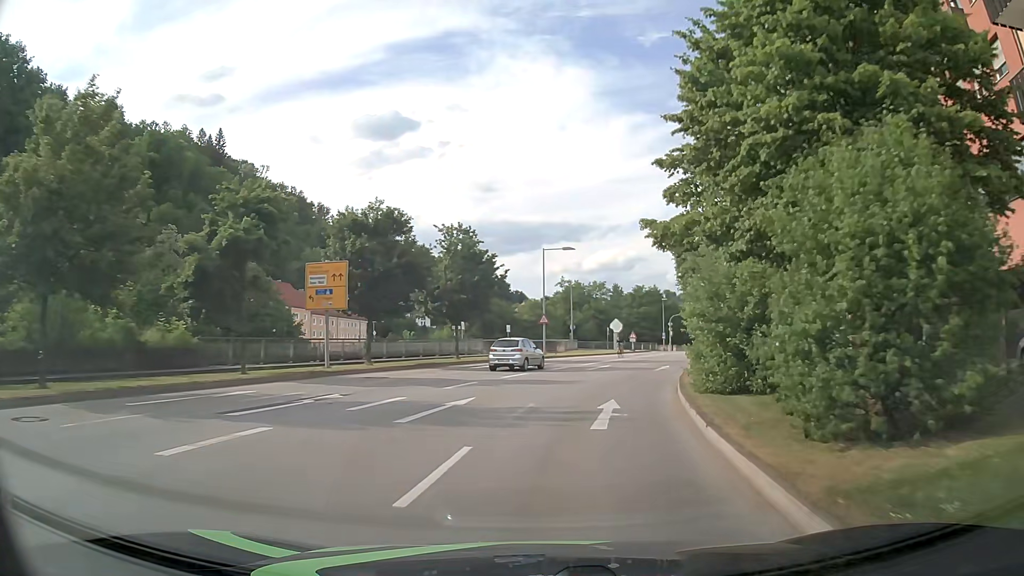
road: primary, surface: asphalt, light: Day
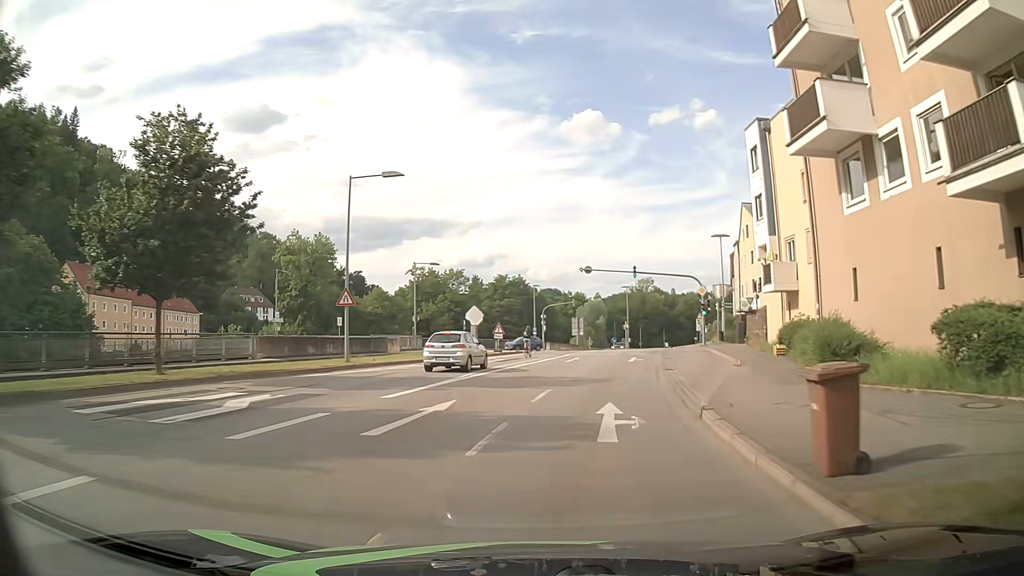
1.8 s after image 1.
(+2.4, +21.5) m; +11°
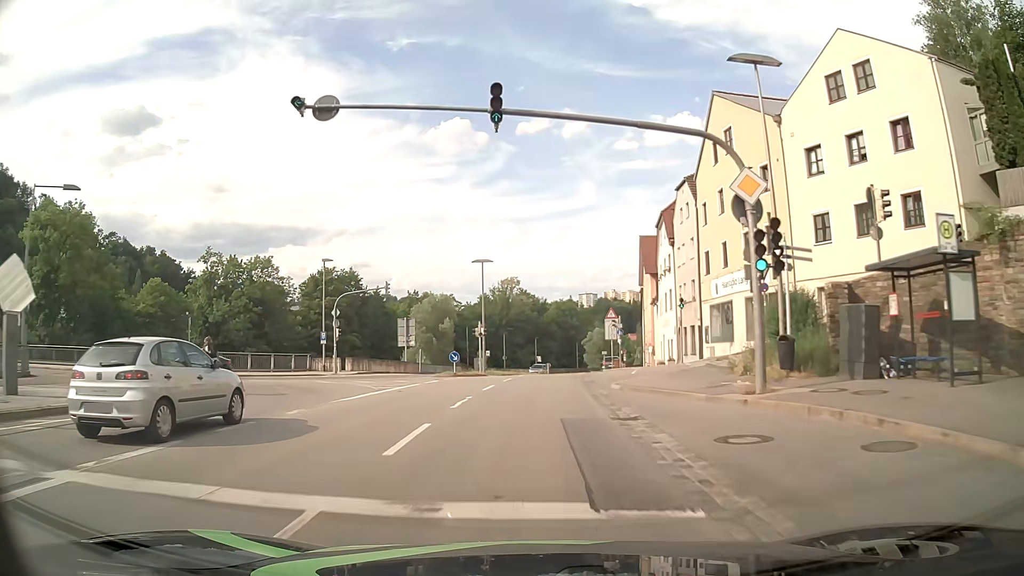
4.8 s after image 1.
(+5.7, +36.8) m; +13°
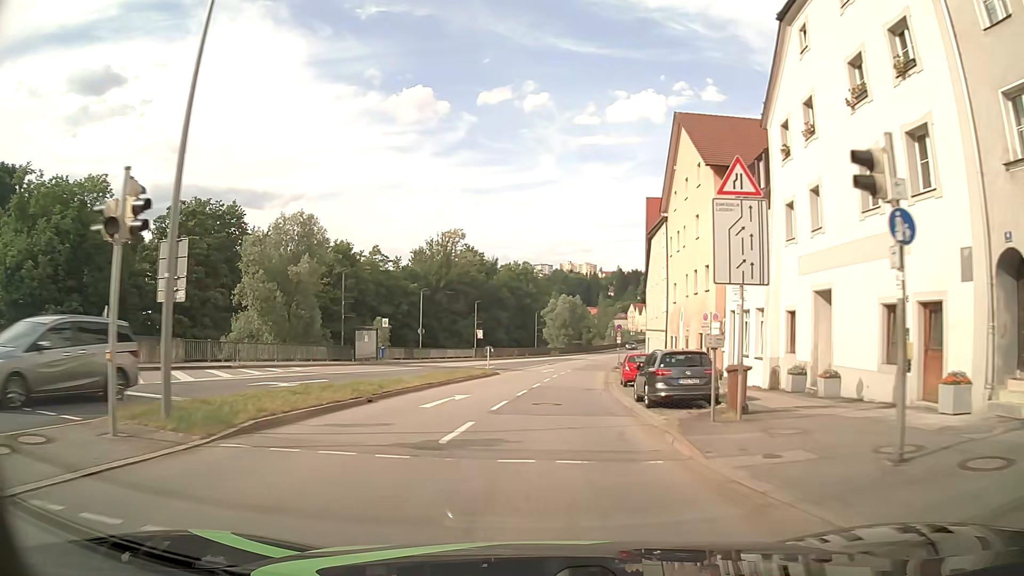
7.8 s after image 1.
(+1.0, +38.0) m; +4°
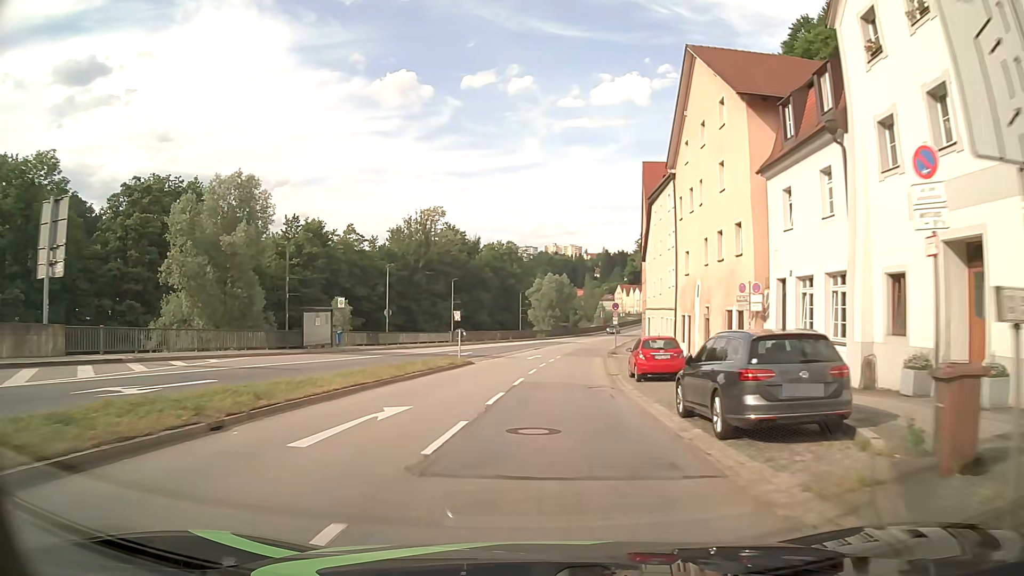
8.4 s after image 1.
(+0.1, +7.8) m; +1°
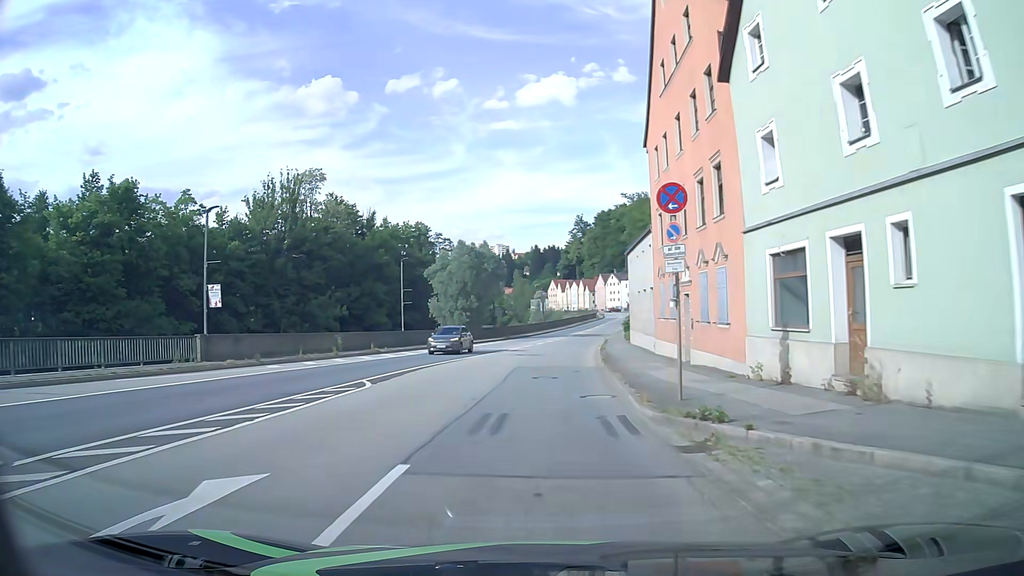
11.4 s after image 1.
(+2.0, +39.5) m; +6°
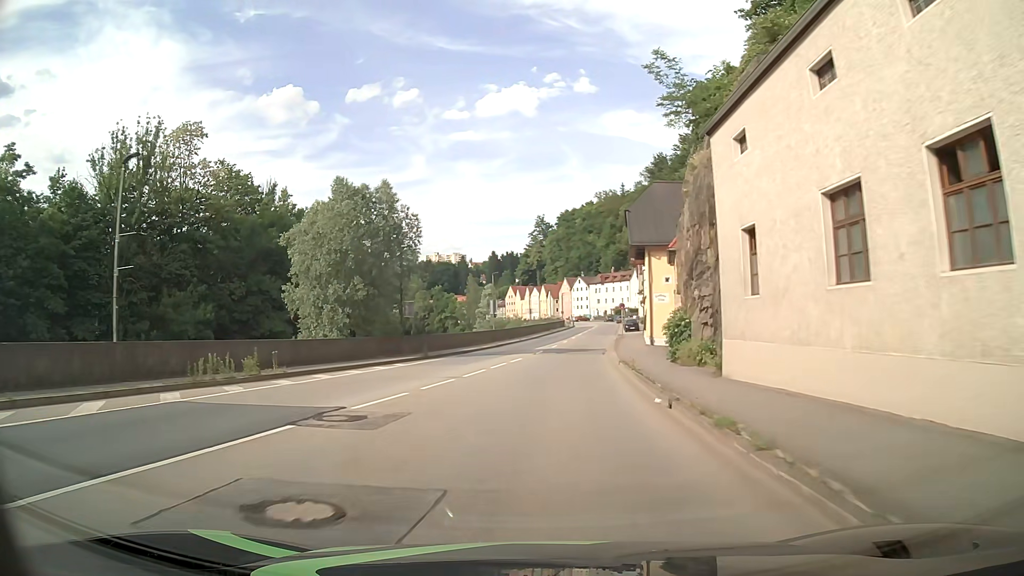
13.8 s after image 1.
(+0.5, +30.8) m; +3°
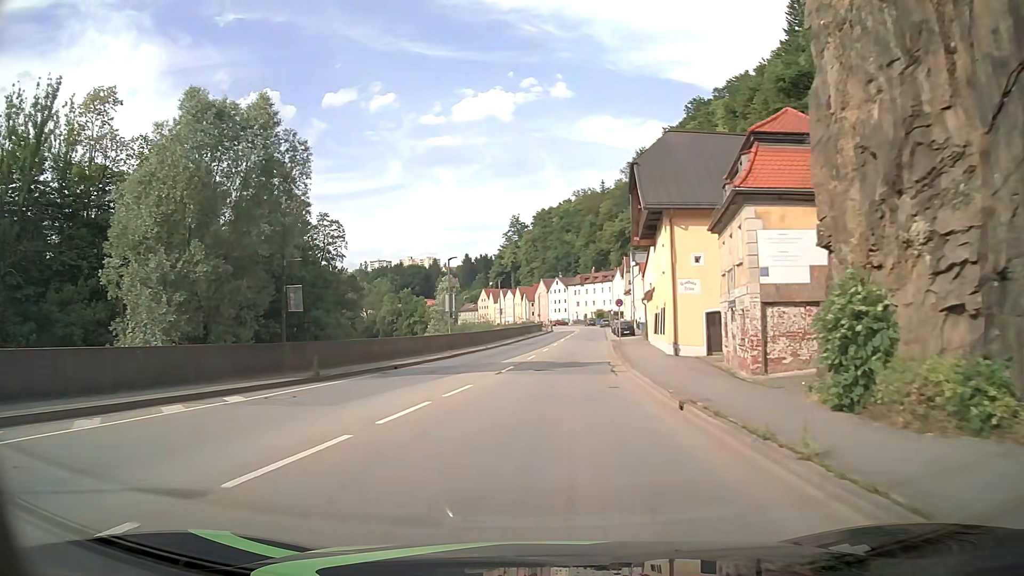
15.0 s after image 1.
(+0.2, +15.2) m; +2°
(0, +10) (+1, +20) (+1, +30) (+2, +40) (+3, +50) (+4, +60) (+5, +70) (+6, +80) (+8, +90) (+8, +100) m
